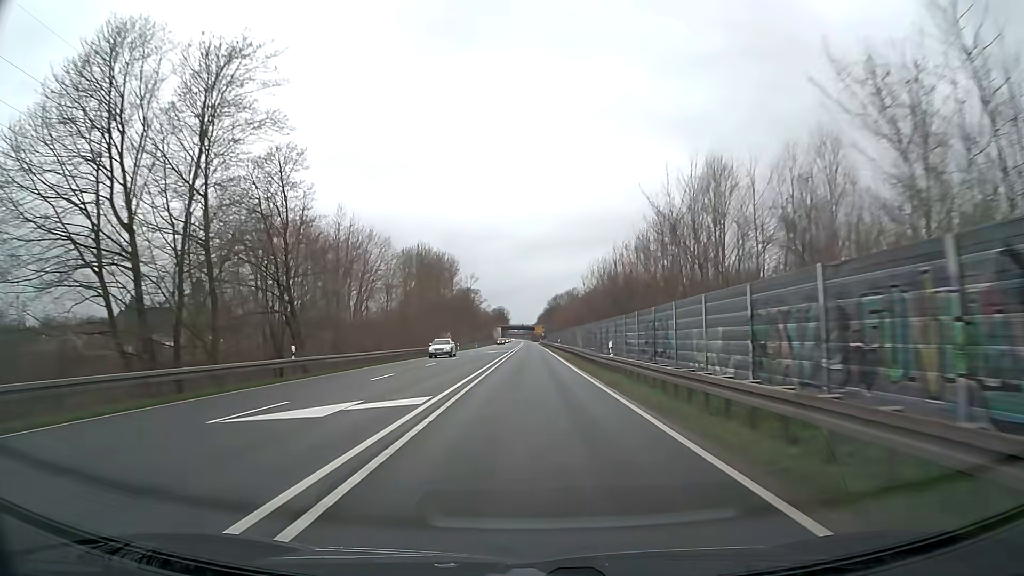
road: trunk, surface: asphalt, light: Day
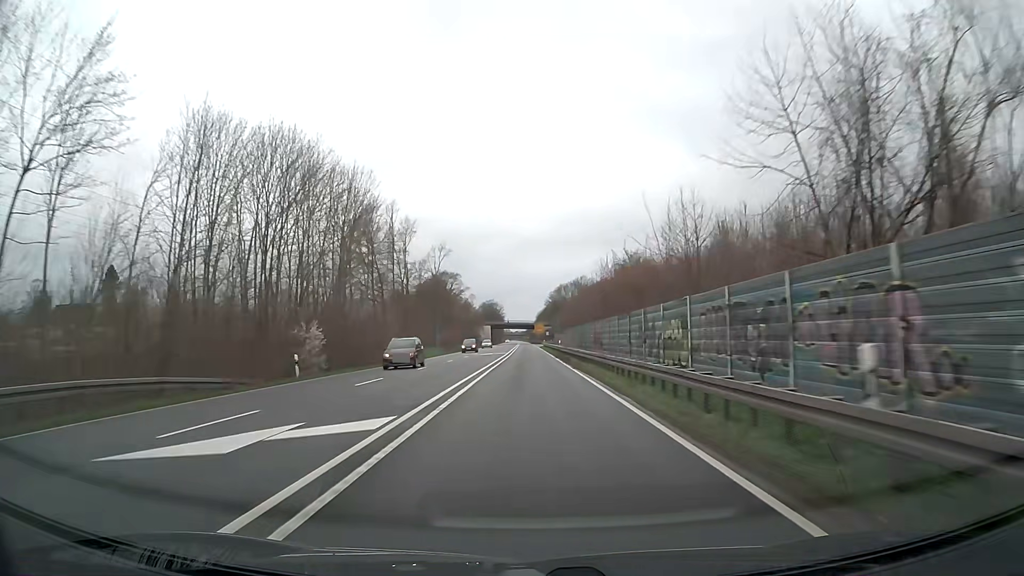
(+0.2, +63.2) m; 0°
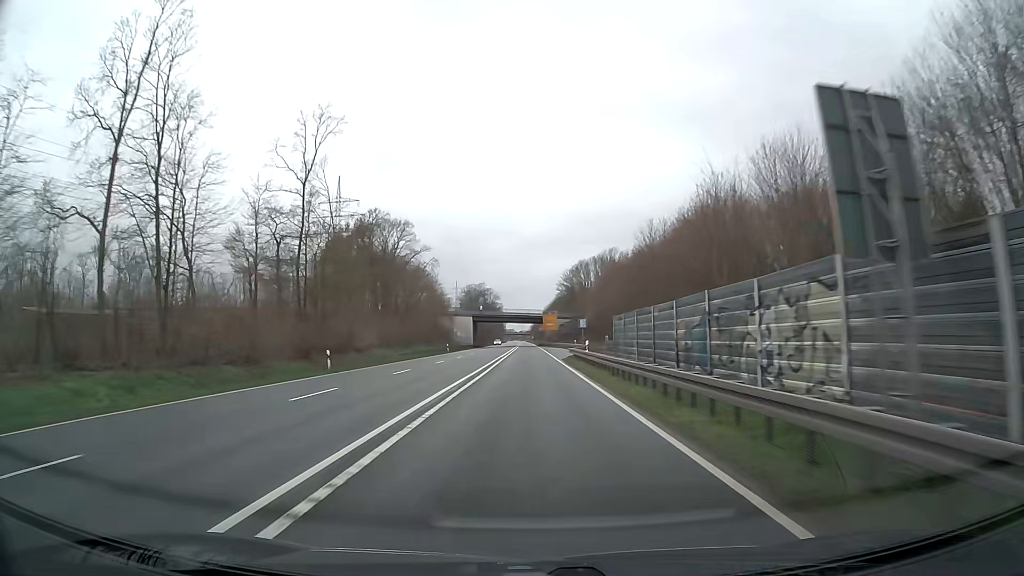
(0.0, +79.0) m; 0°
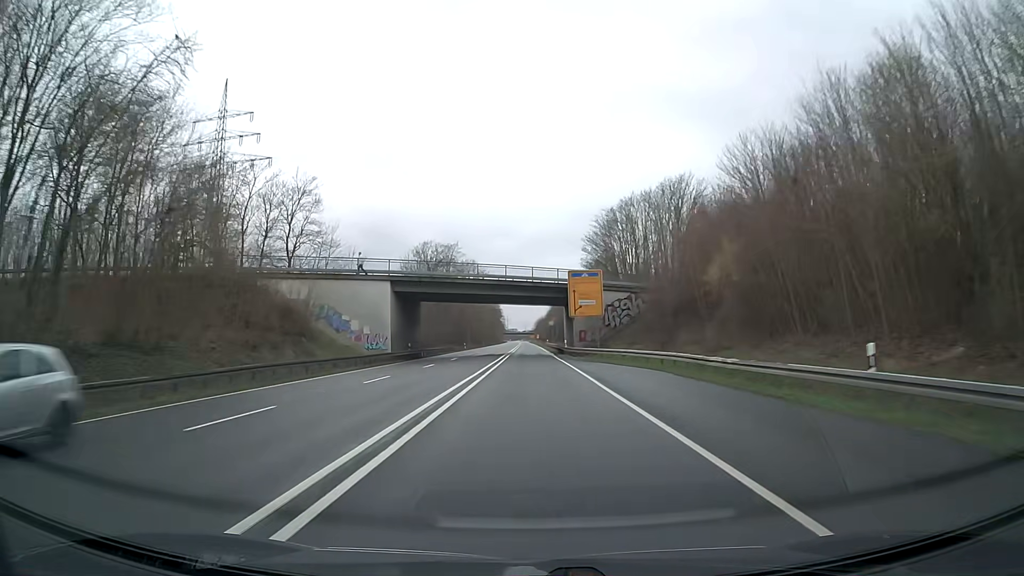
(-0.2, +78.9) m; 0°
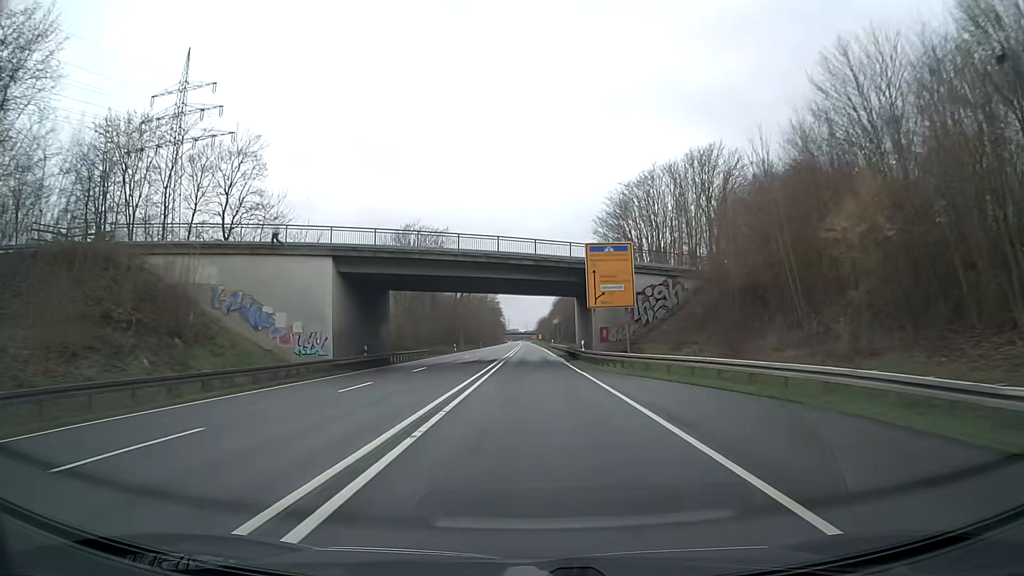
(0.0, +15.8) m; 0°
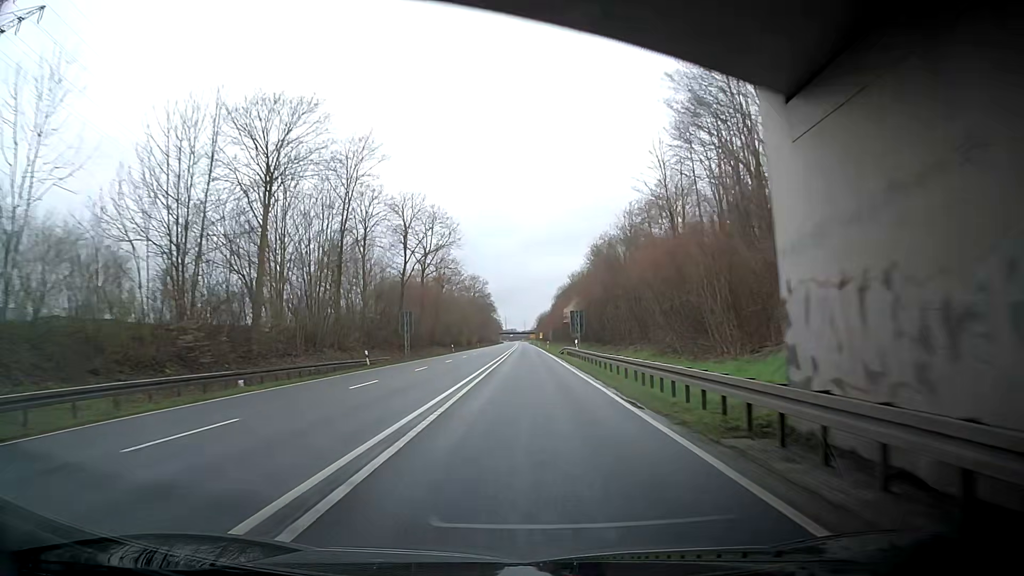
(+0.1, +47.4) m; -1°
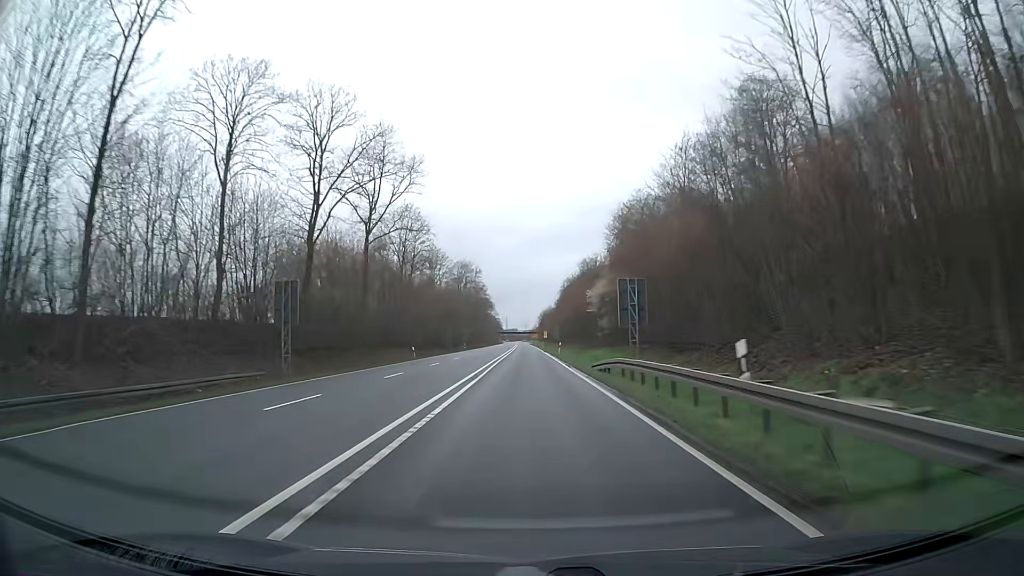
(+0.4, +31.6) m; +1°
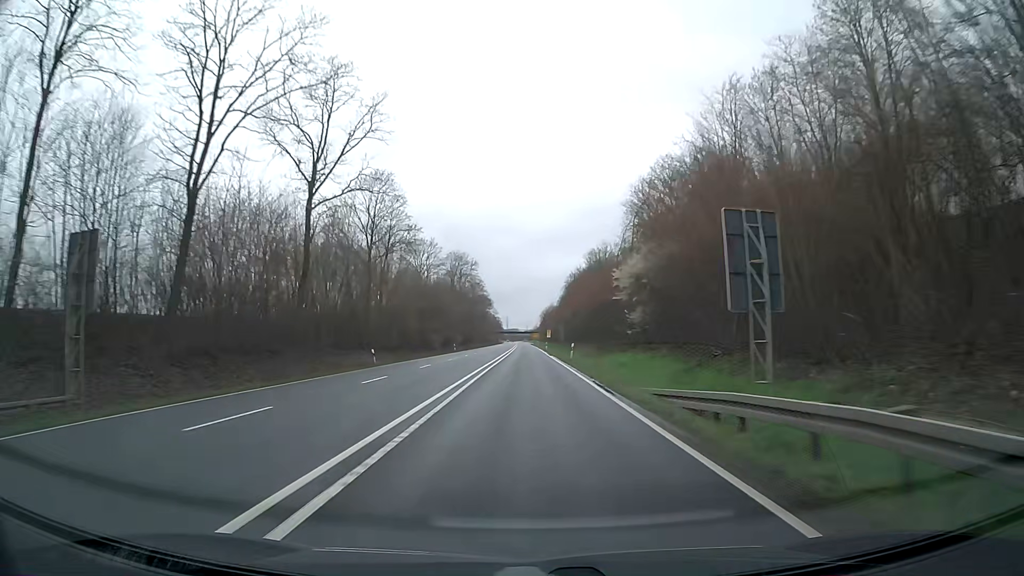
(0.0, +15.8) m; 0°
(0, +10) (0, +20) (0, +30) (0, +40) (0, +50) (0, +60) (0, +70) (0, +80) (0, +90) (0, +100) m
